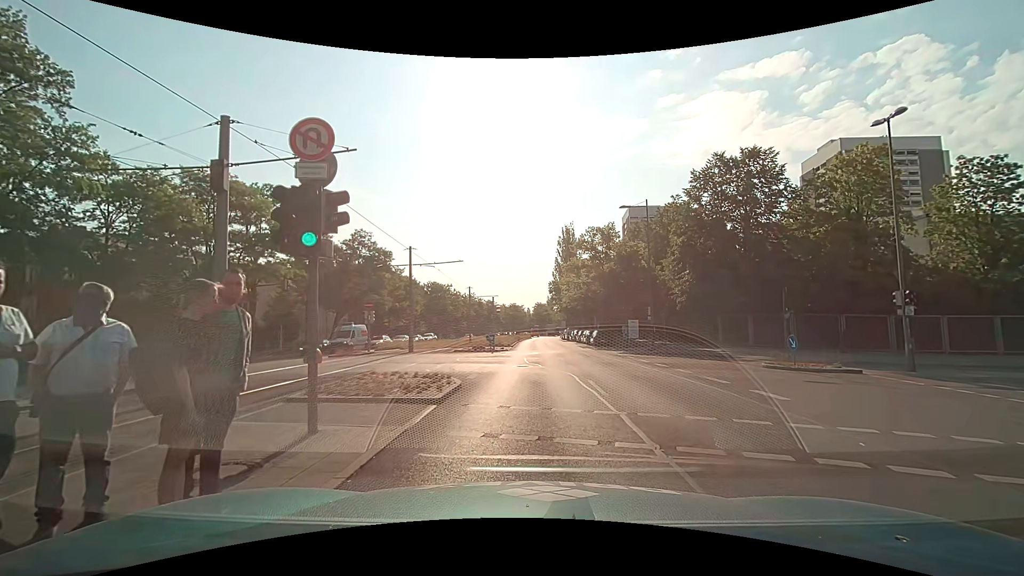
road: secondary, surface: asphalt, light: Day
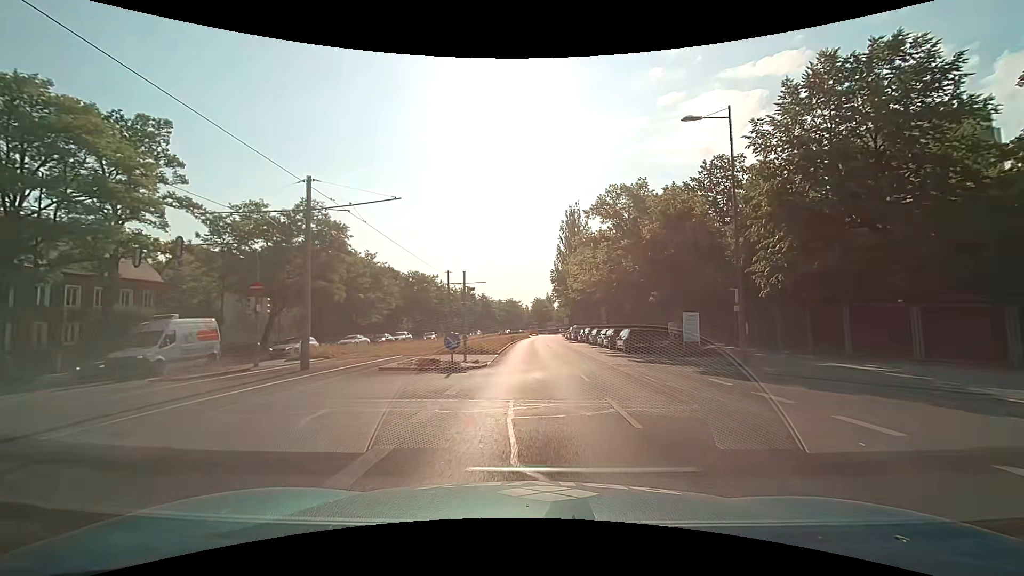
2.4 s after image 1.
(+0.5, +16.2) m; +2°
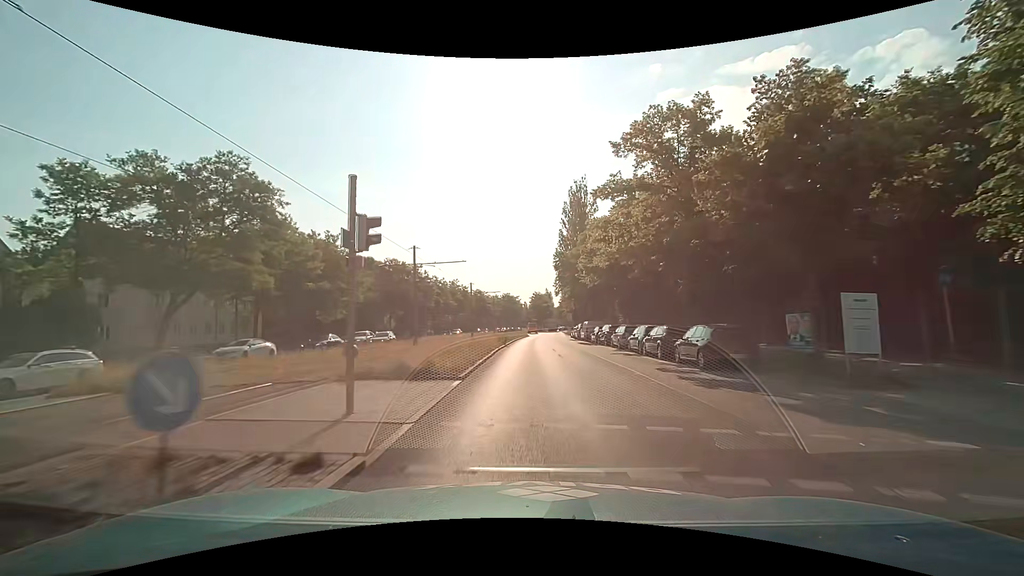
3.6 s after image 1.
(0.0, +13.8) m; 0°
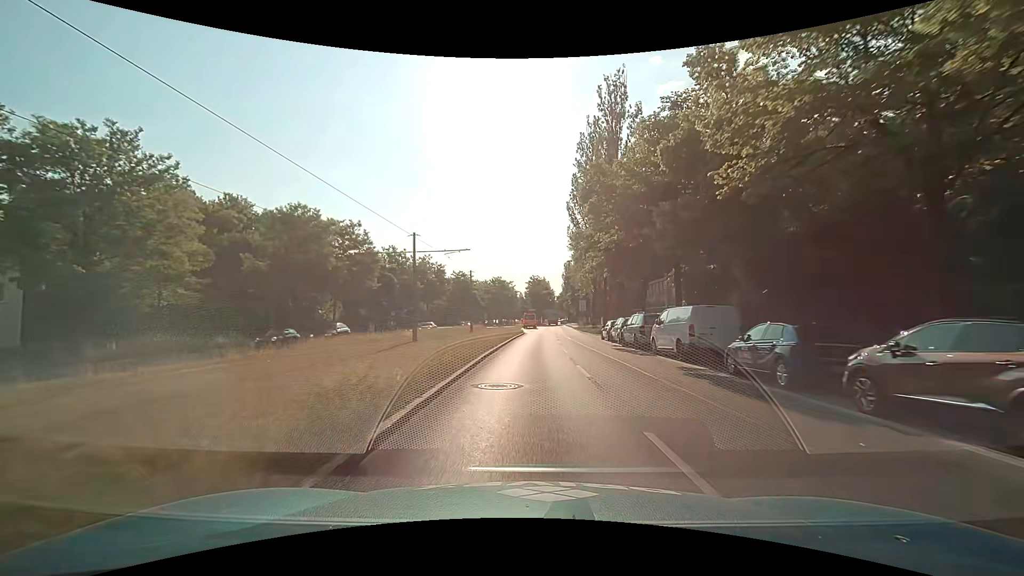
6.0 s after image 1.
(-0.1, +30.6) m; 0°
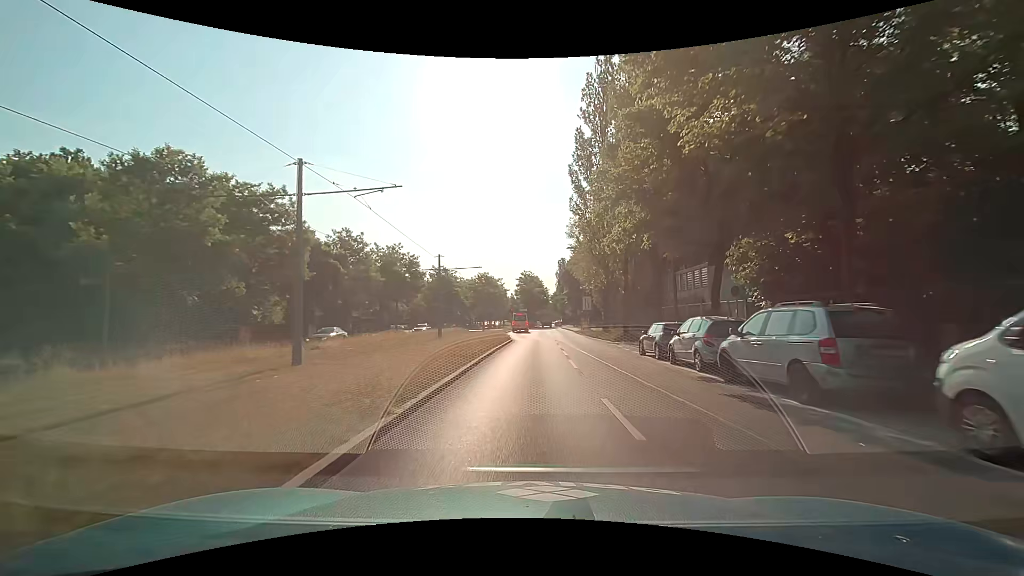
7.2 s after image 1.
(+0.2, +15.3) m; +1°
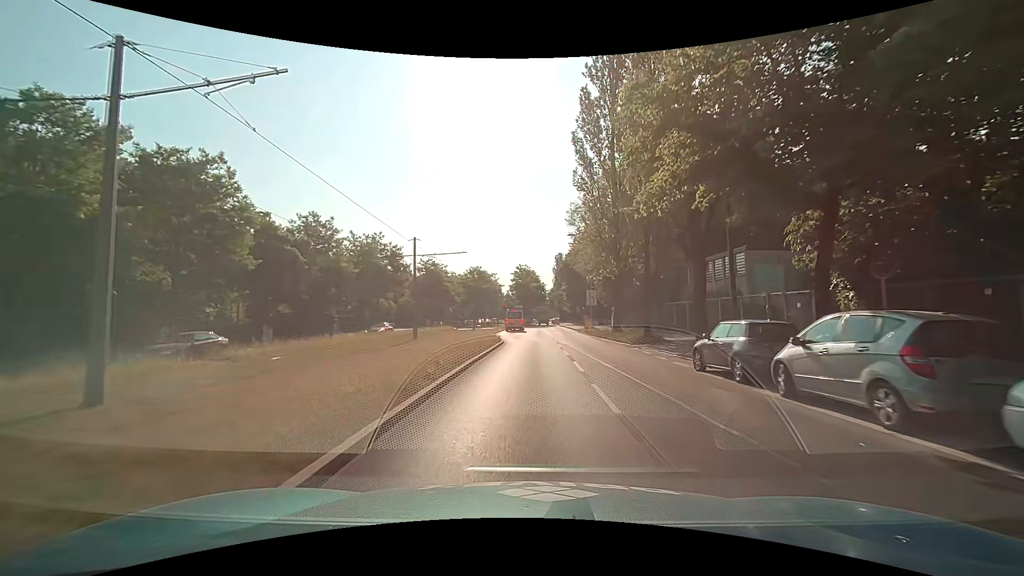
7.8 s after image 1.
(+0.1, +7.7) m; +1°
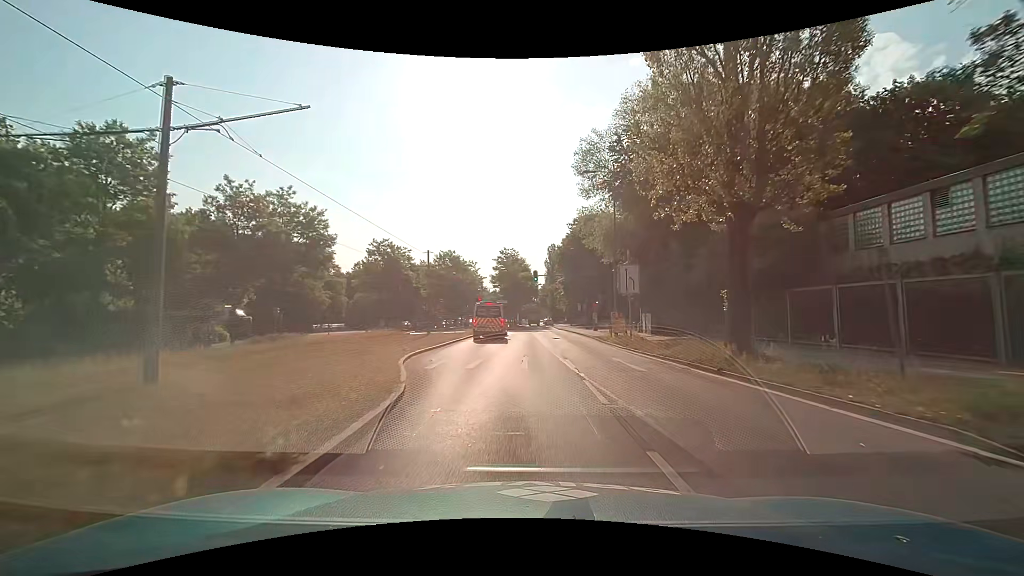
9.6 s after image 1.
(+0.3, +23.1) m; +1°
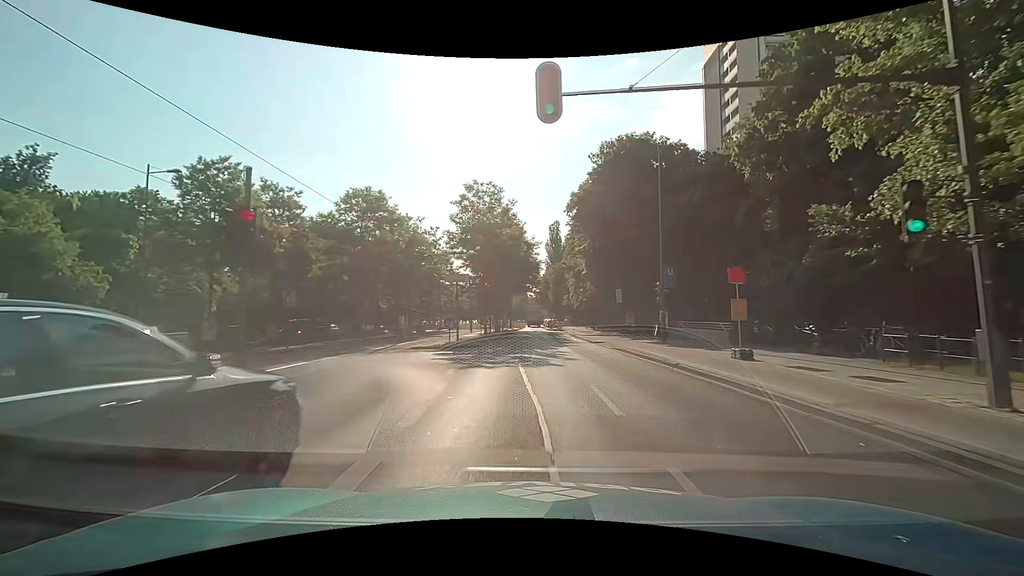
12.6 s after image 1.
(+0.4, +37.5) m; +1°
(0, +10) (0, +20) (0, +30) (0, +40) (0, +50) (0, +60) (0, +70) (+1, +80) (+1, +90) (+1, +100) m
